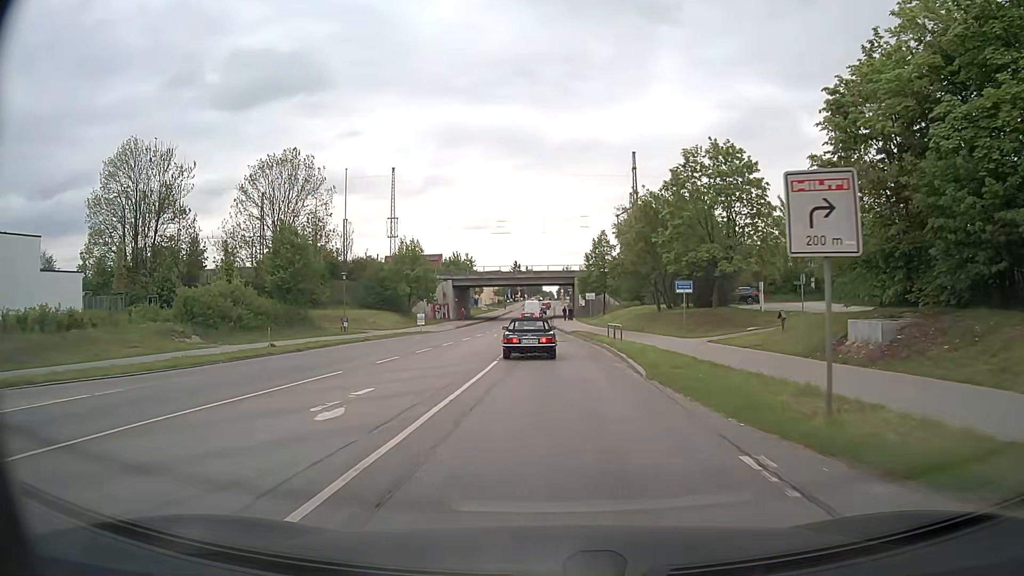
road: secondary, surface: asphalt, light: Day
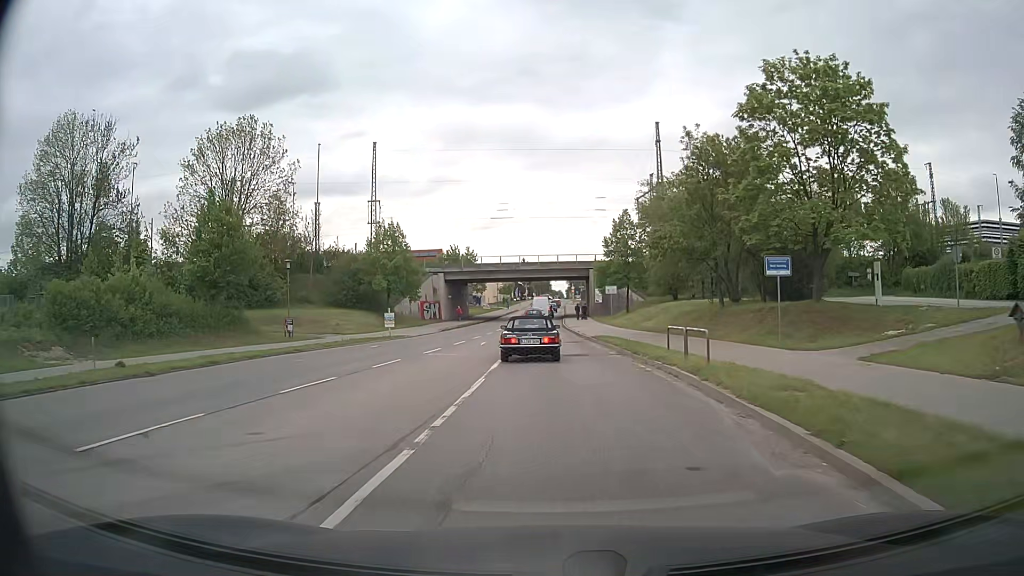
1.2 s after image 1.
(0.0, +14.3) m; -1°
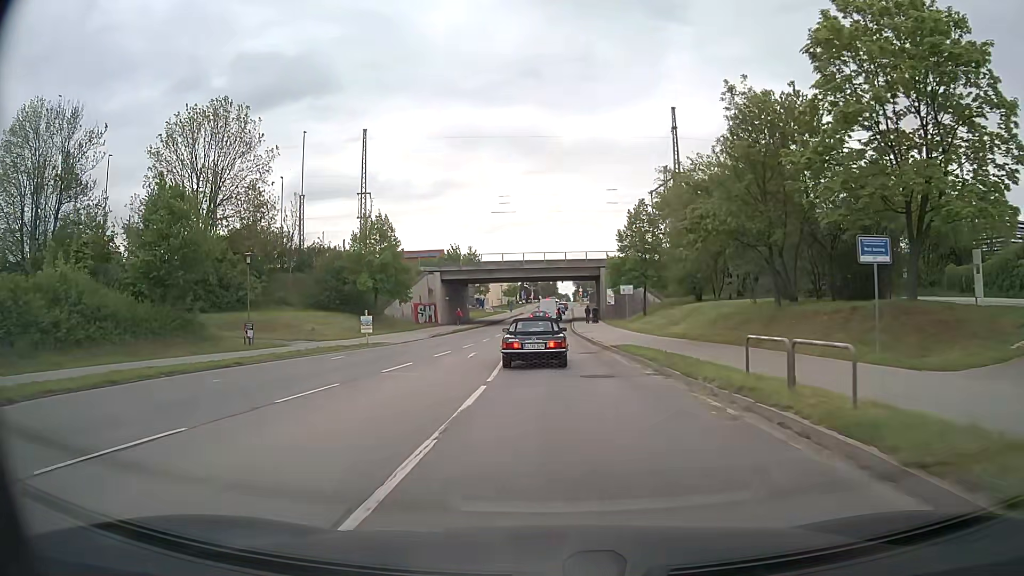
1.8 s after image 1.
(0.0, +6.8) m; -1°
